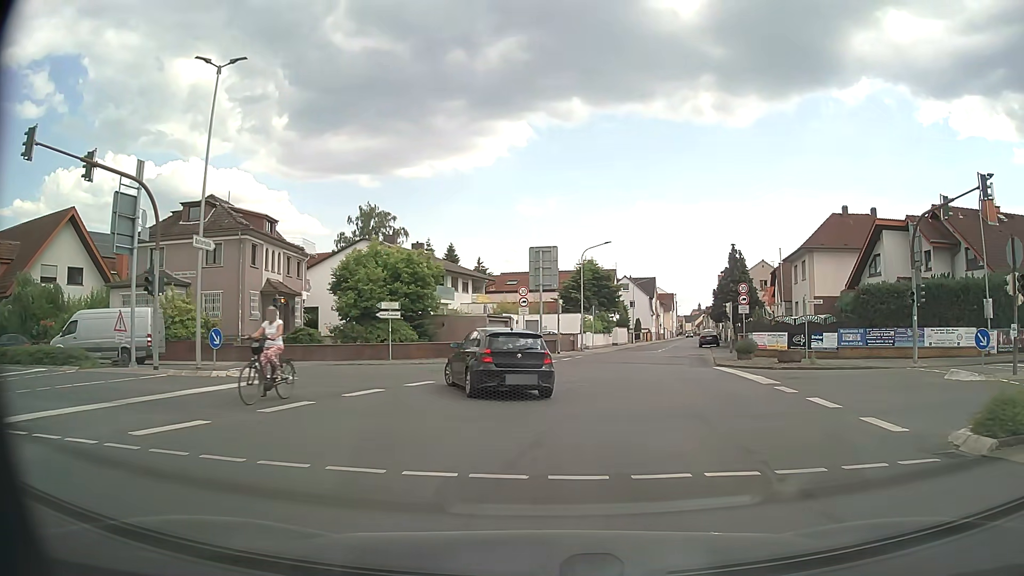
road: tertiary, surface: asphalt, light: Day
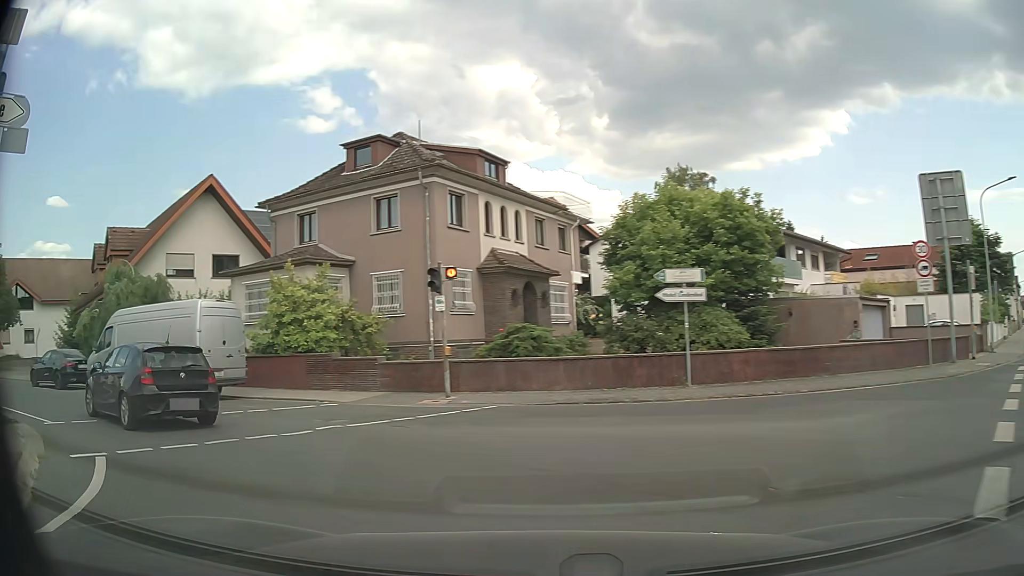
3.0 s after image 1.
(-1.6, +17.5) m; -28°
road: secondary
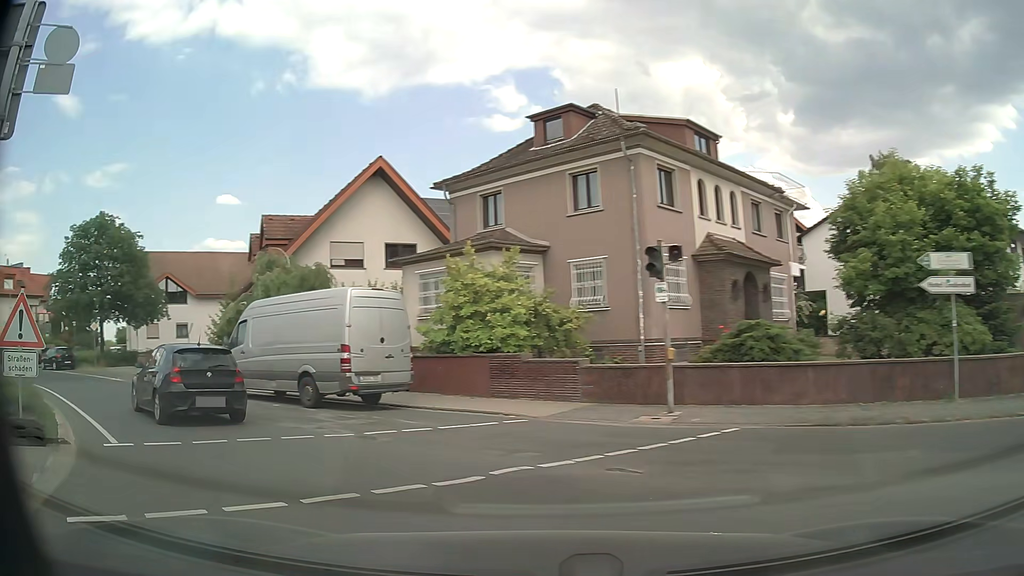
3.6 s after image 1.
(-0.5, +3.6) m; -17°
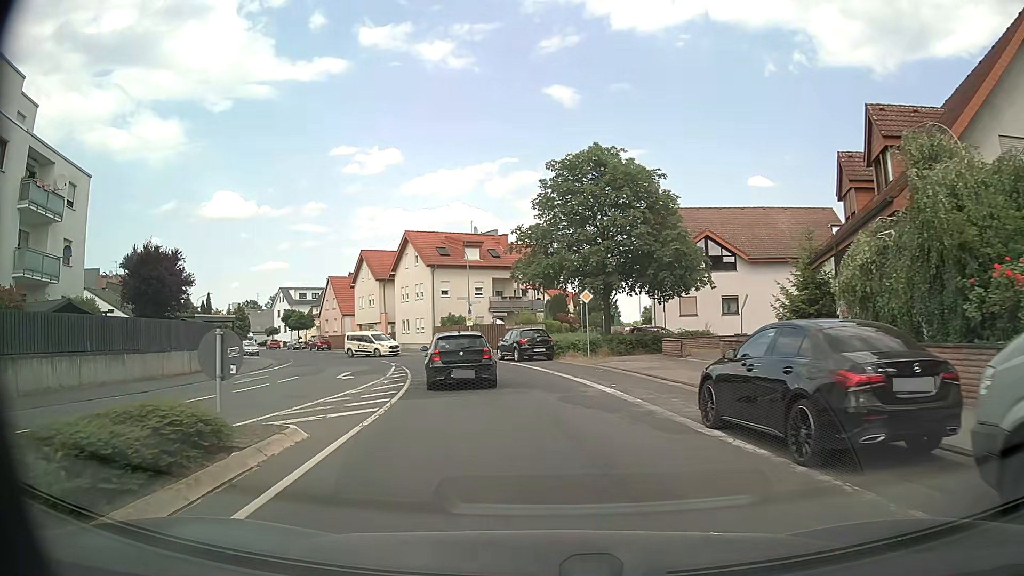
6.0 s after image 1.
(-7.4, +13.5) m; -46°
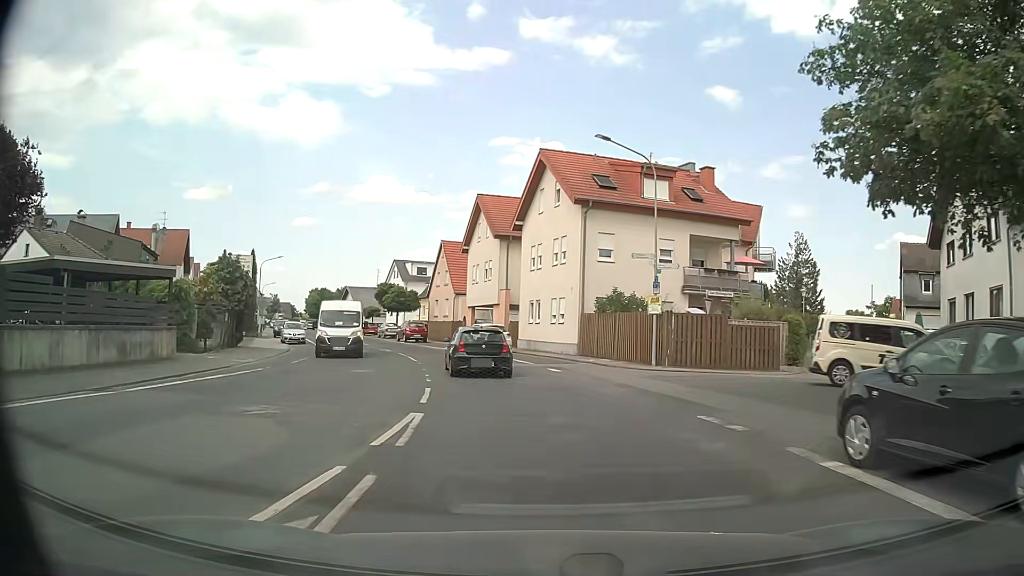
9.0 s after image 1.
(-3.2, +25.5) m; -13°
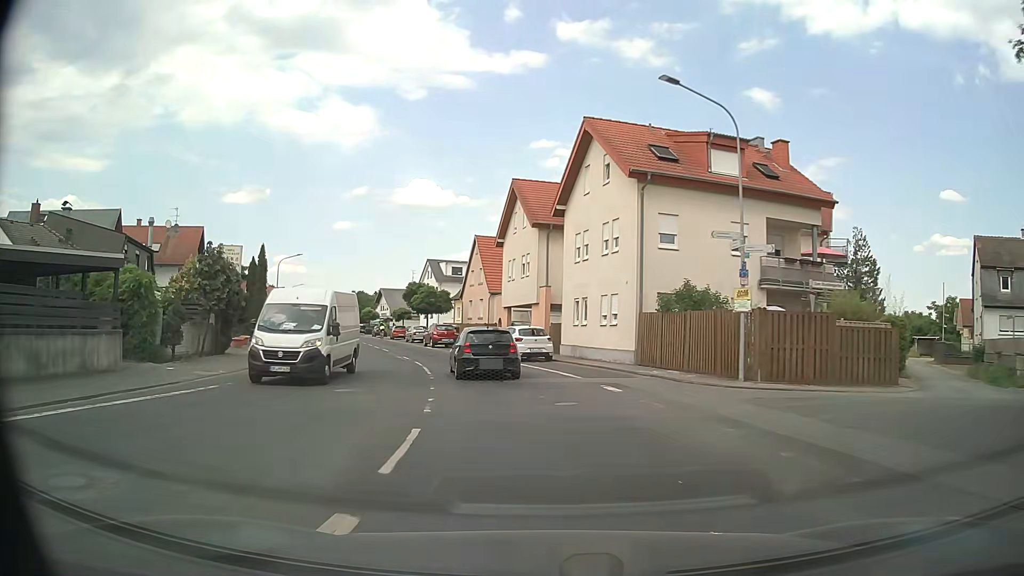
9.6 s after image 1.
(-0.2, +5.9) m; -4°
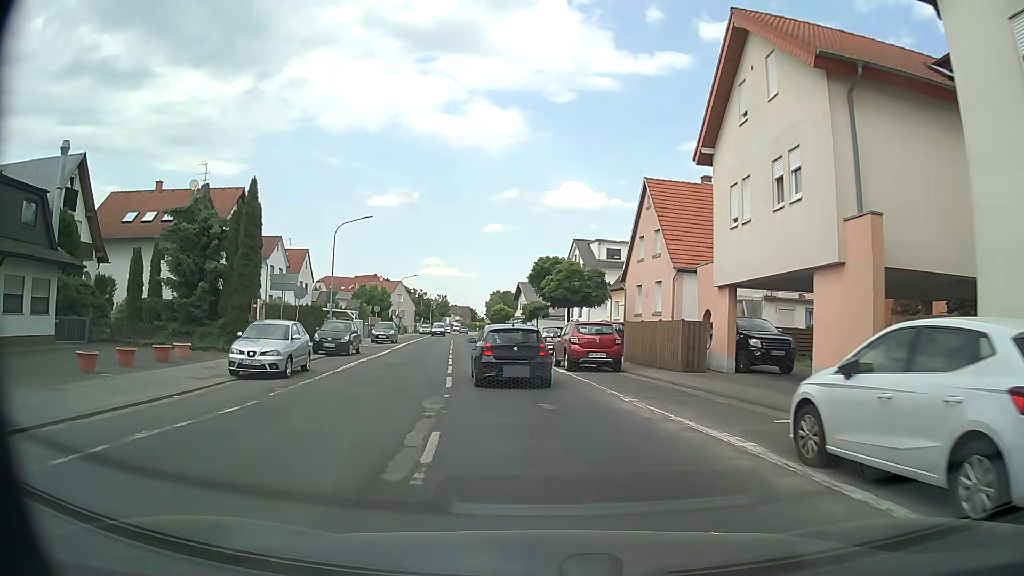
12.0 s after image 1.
(-2.9, +23.2) m; -14°
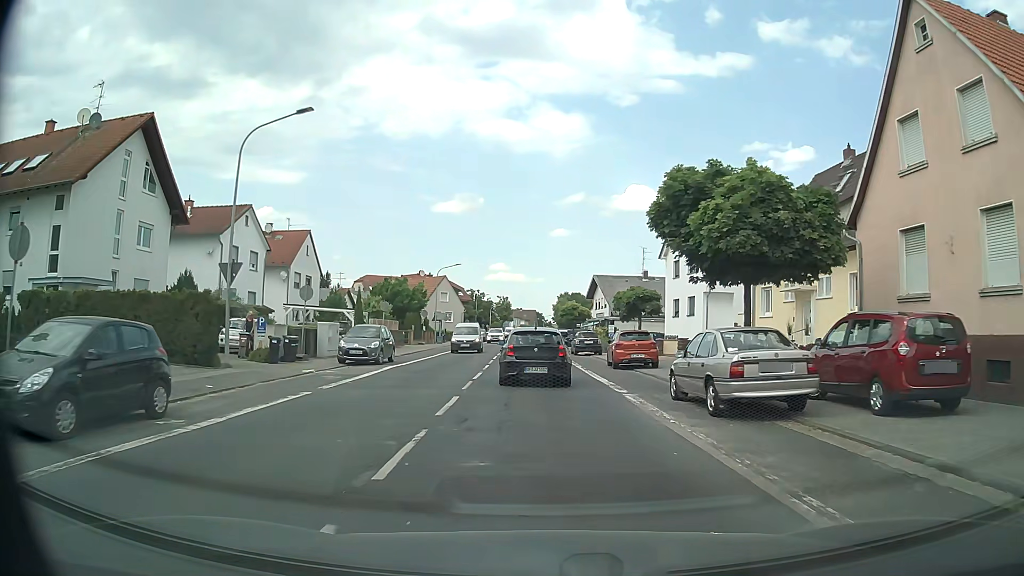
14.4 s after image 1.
(-1.4, +22.4) m; -5°
(0, +10) (0, +20) (-1, +30) (-1, +40) (-2, +50) (-2, +60) (-2, +70) (-3, +80) (-3, +90) (-4, +100) m
